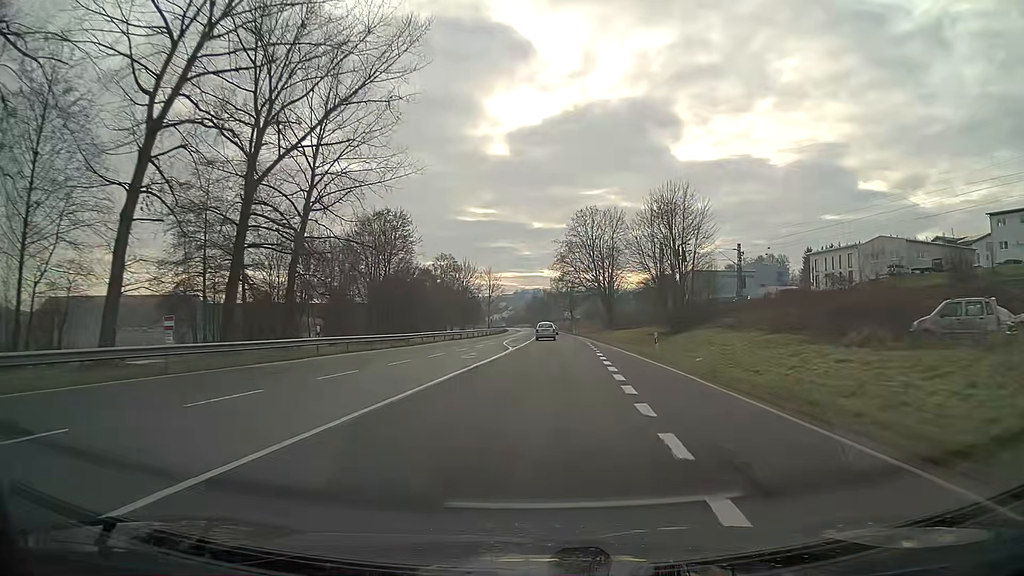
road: primary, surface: asphalt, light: Day
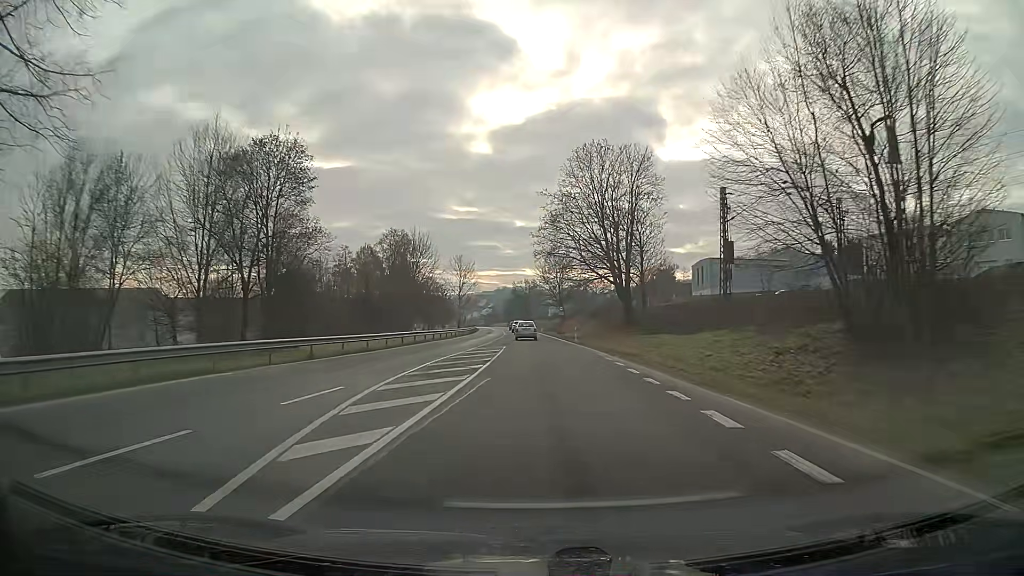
(+0.5, +35.6) m; +1°
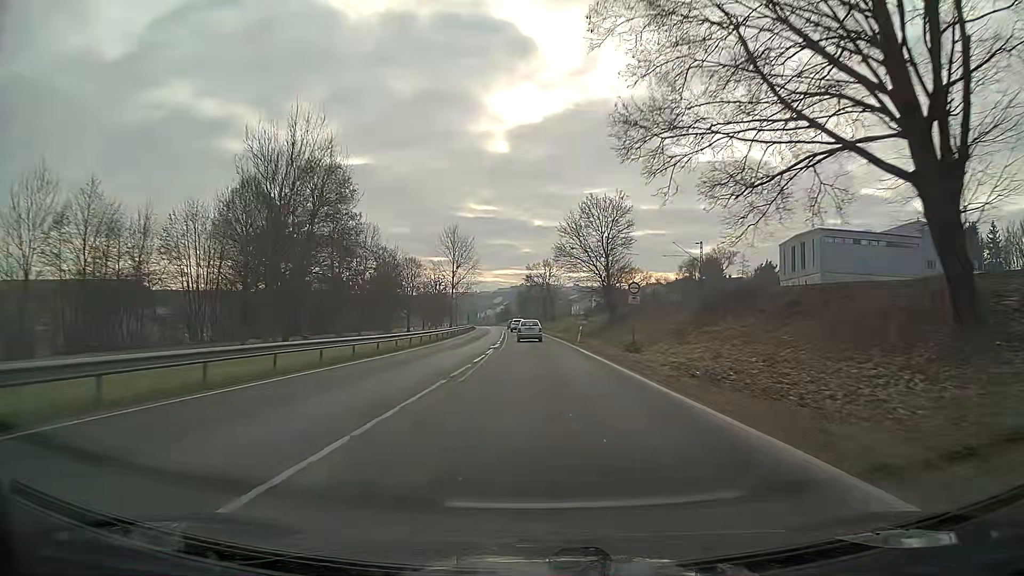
(-0.7, +49.0) m; -2°
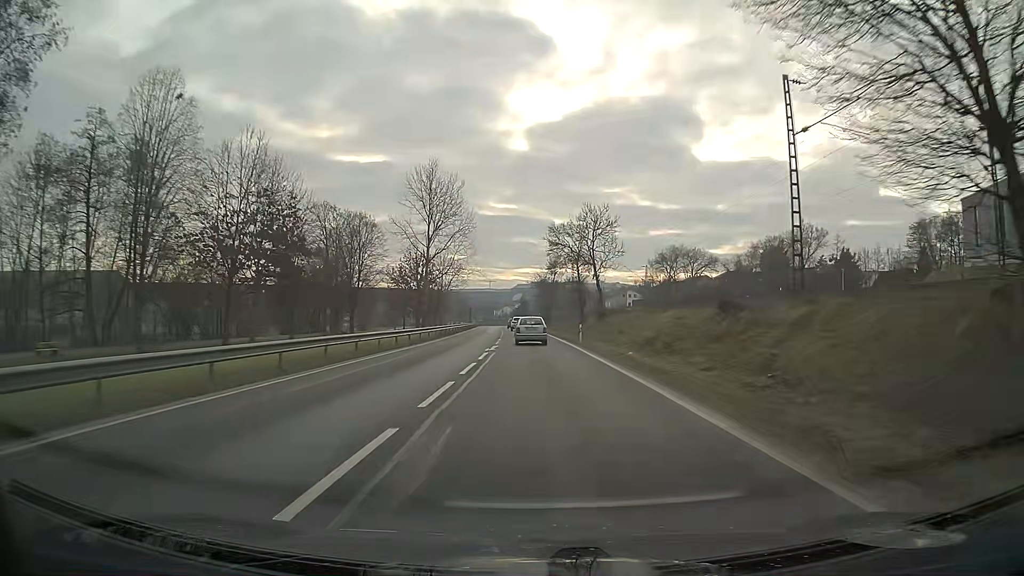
(-0.8, +49.4) m; -2°
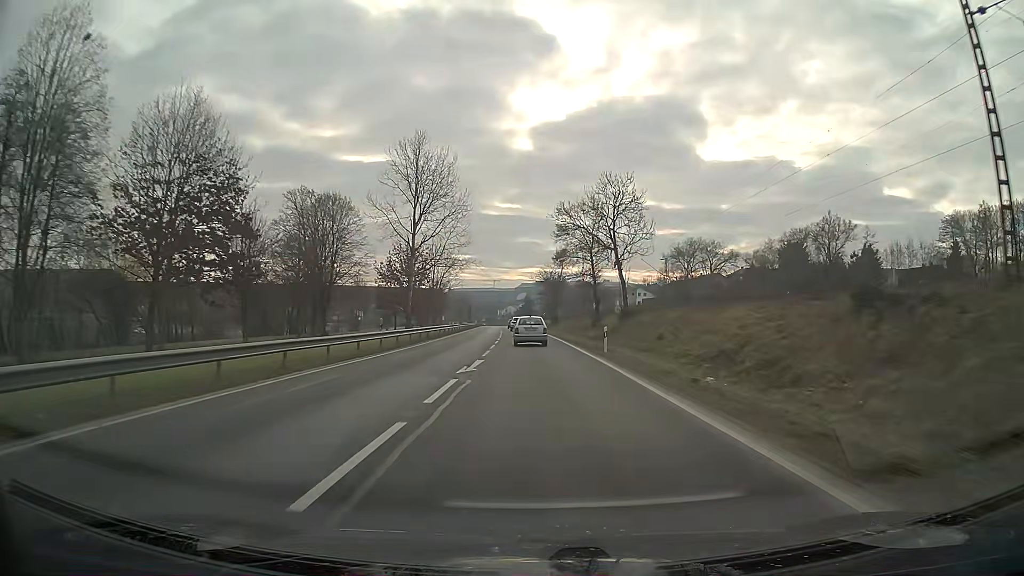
(0.0, +11.7) m; 0°
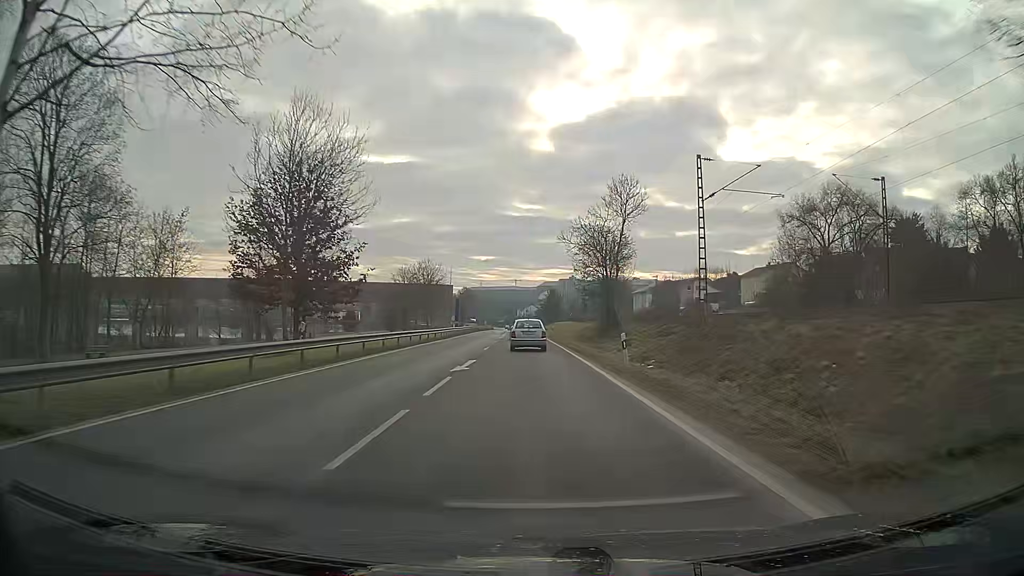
(-0.9, +53.8) m; -2°
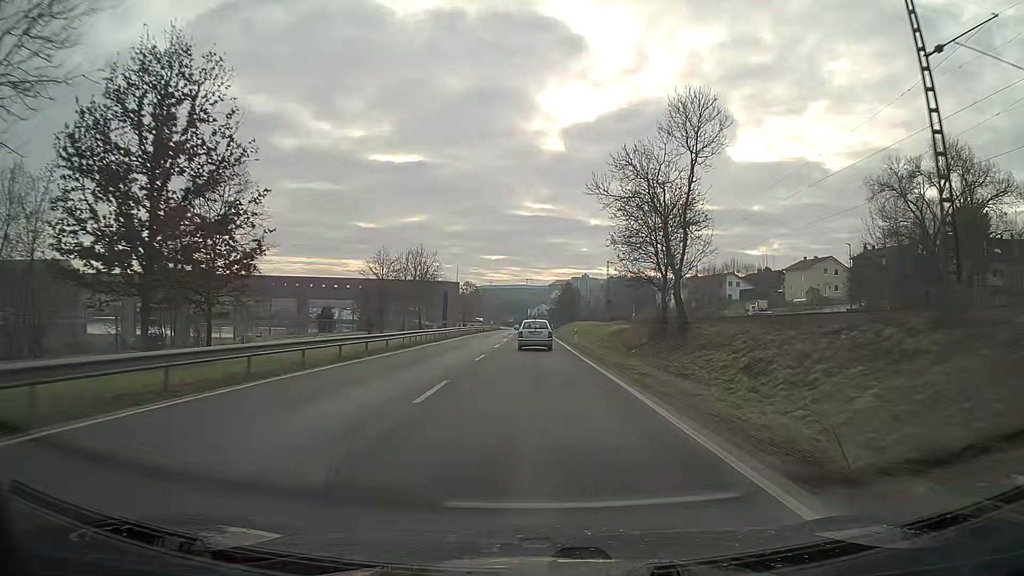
(-0.1, +20.4) m; -1°
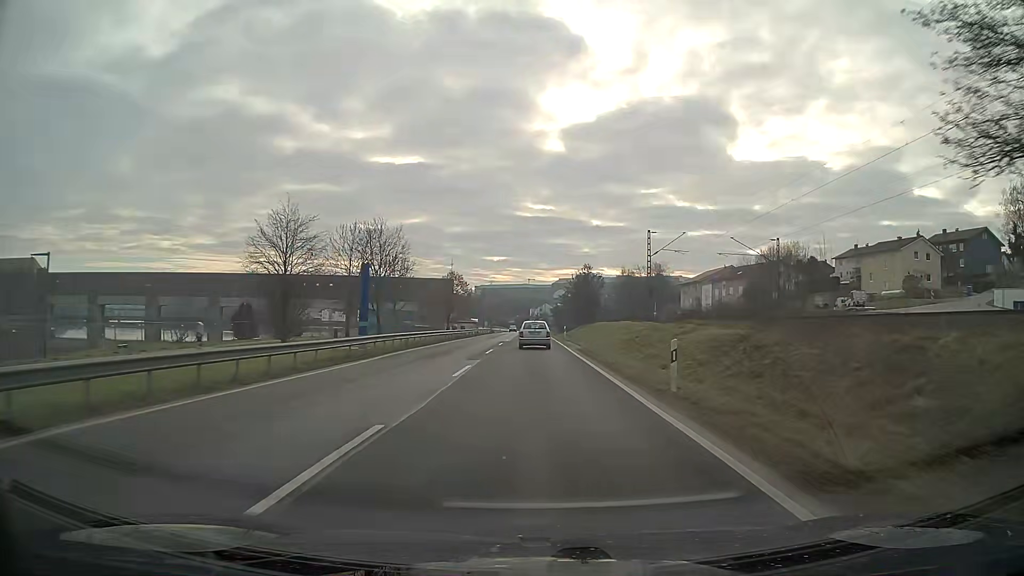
(0.0, +30.8) m; 0°
